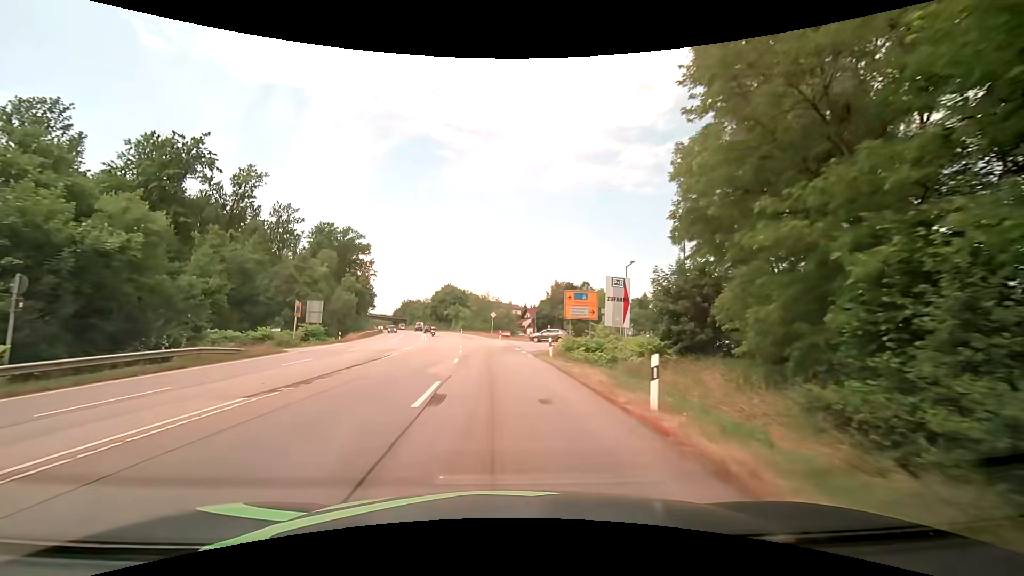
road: secondary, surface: asphalt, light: Day
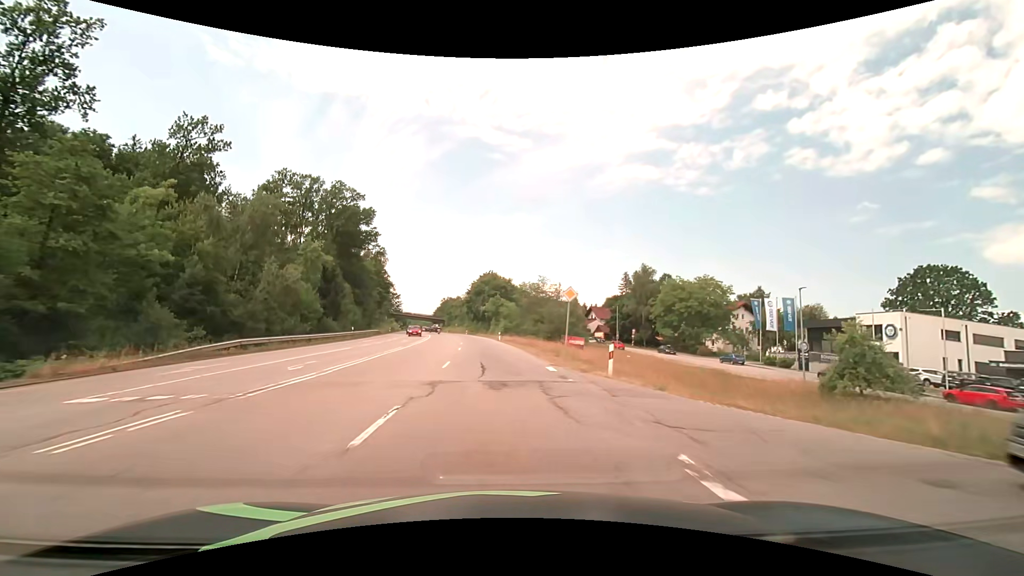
(-2.3, +45.6) m; -6°
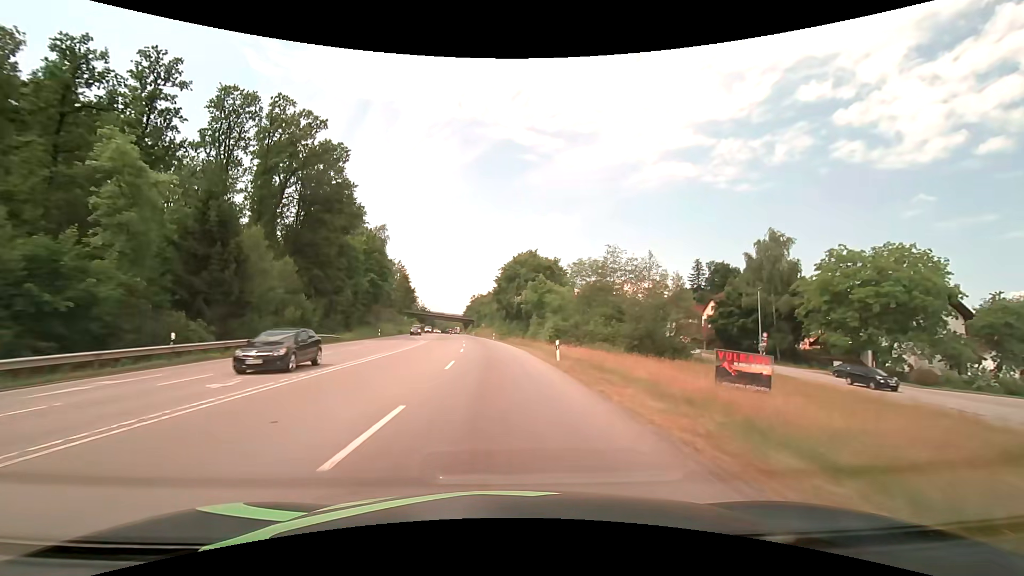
(-1.4, +36.5) m; -4°
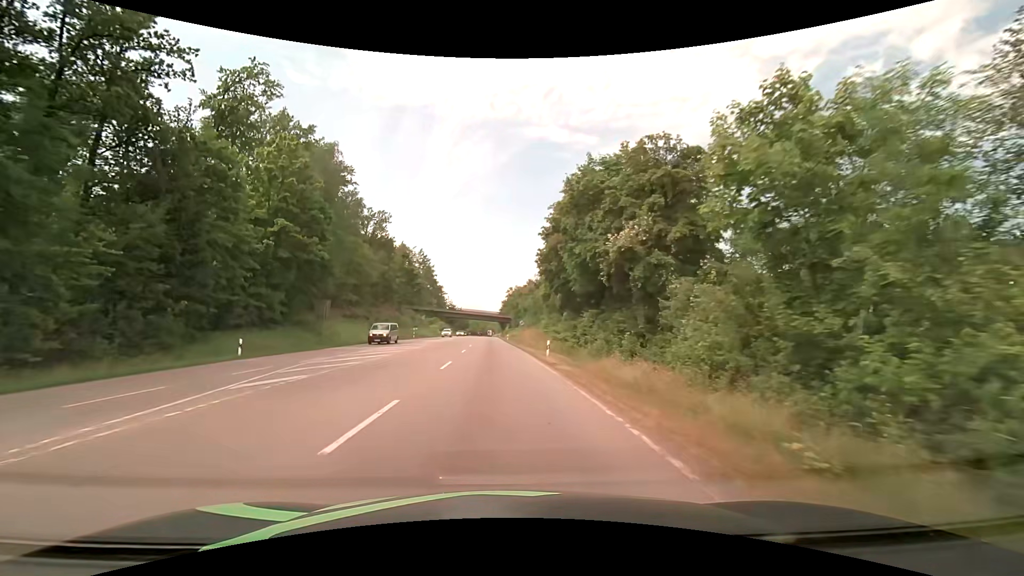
(-1.5, +45.7) m; -4°
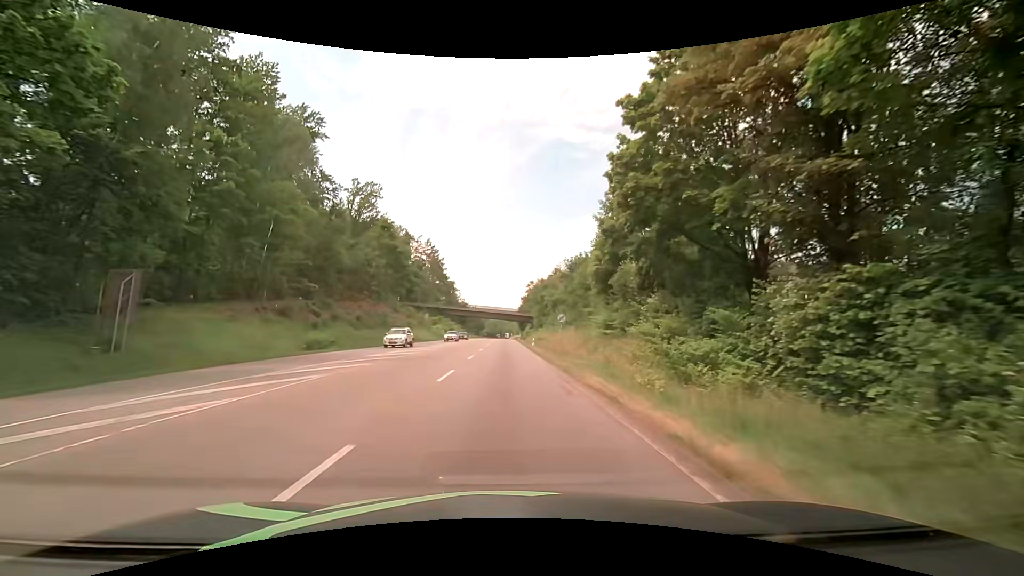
(-0.8, +27.6) m; -2°
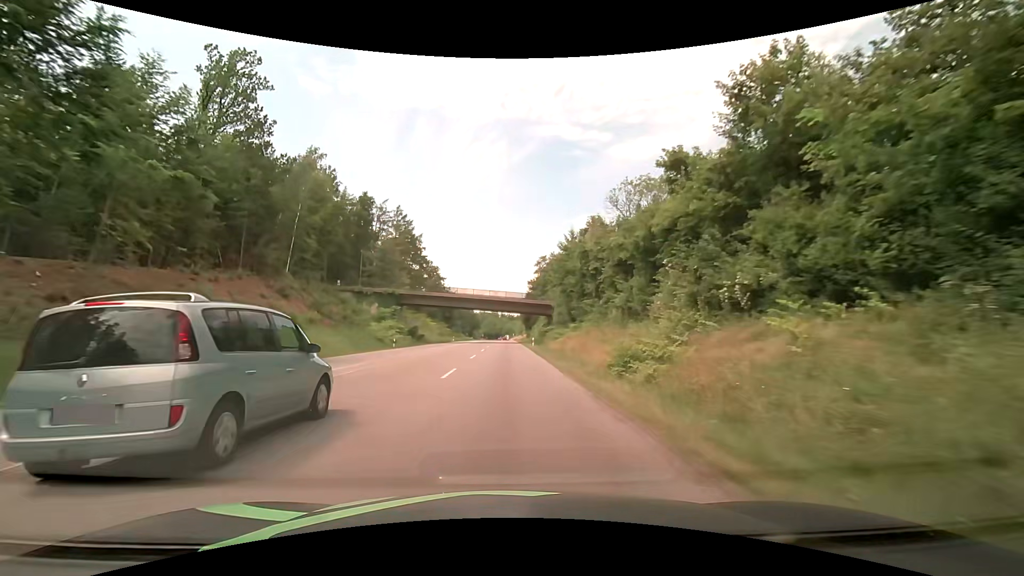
(-0.2, +50.3) m; -1°
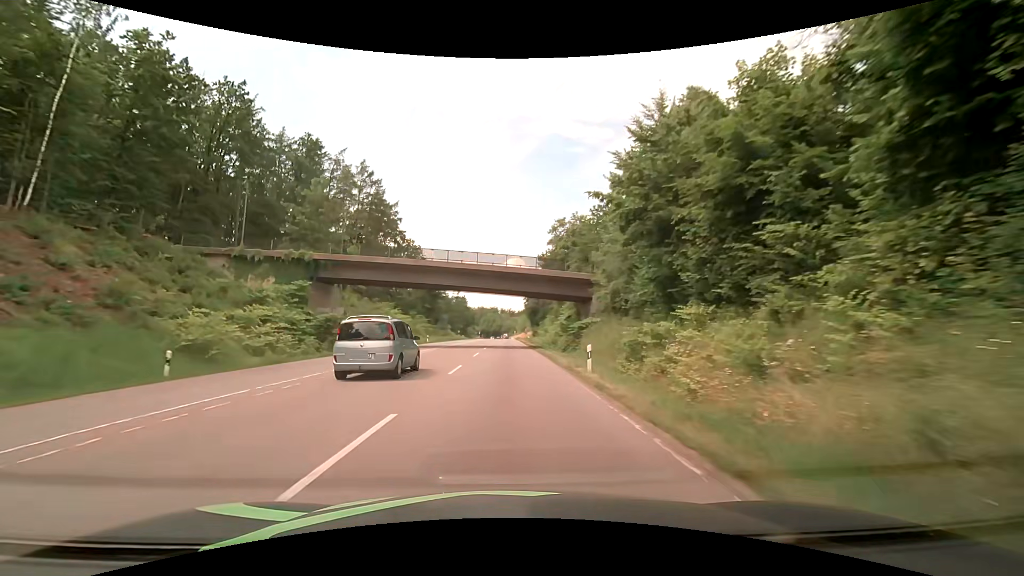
(0.0, +34.1) m; 0°
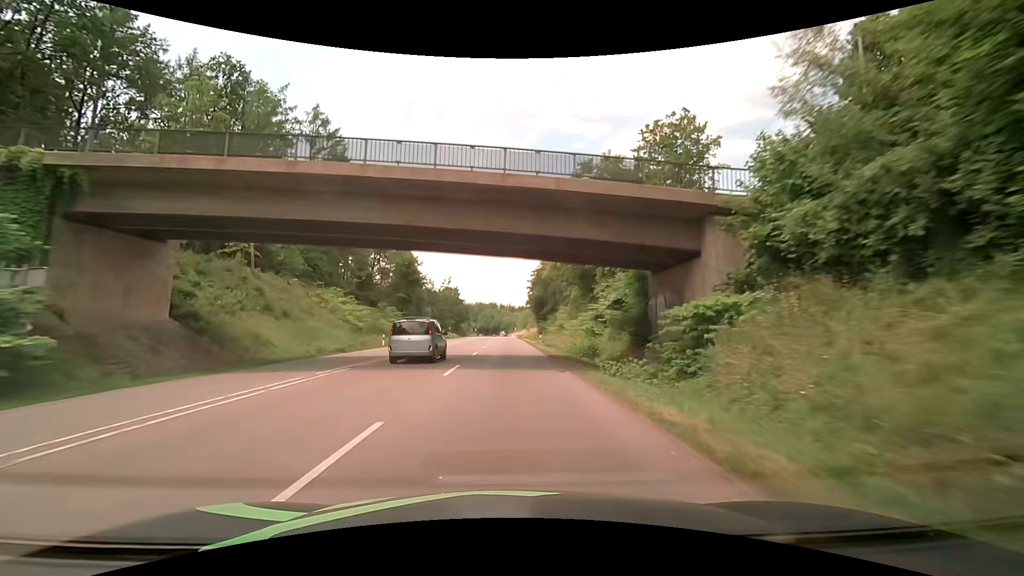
(0.0, +24.3) m; 0°
(0, +10) (0, +20) (0, +30) (0, +40) (0, +50) (0, +60) (0, +70) (0, +80) (0, +90) (0, +100) m
